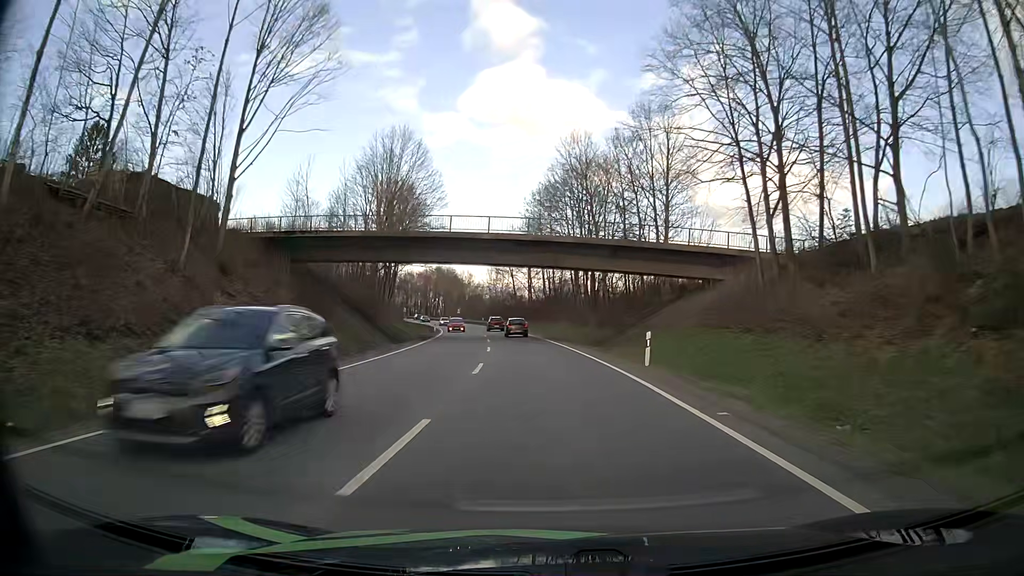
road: primary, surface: asphalt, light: Day
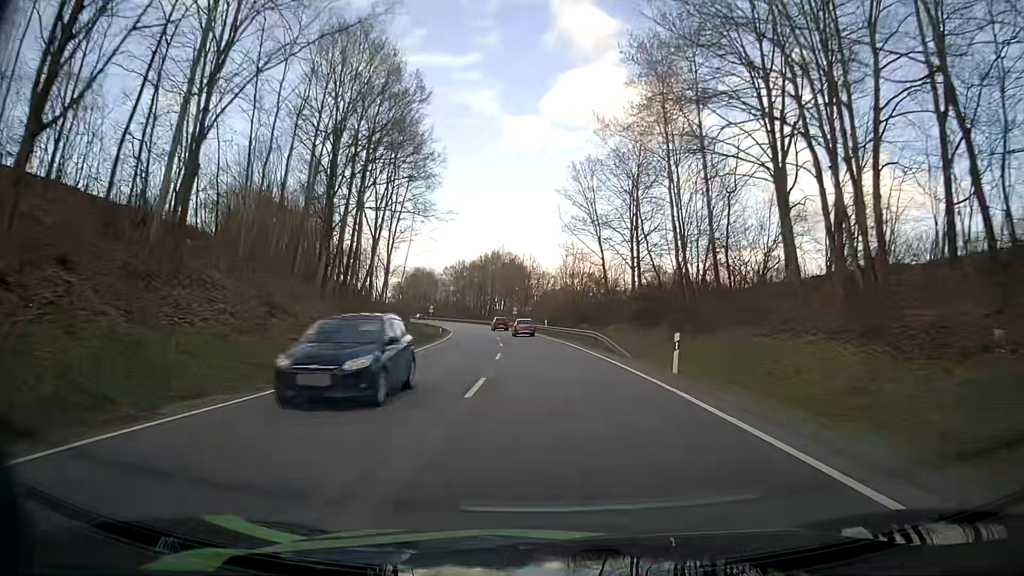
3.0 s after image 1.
(-3.5, +53.4) m; -8°
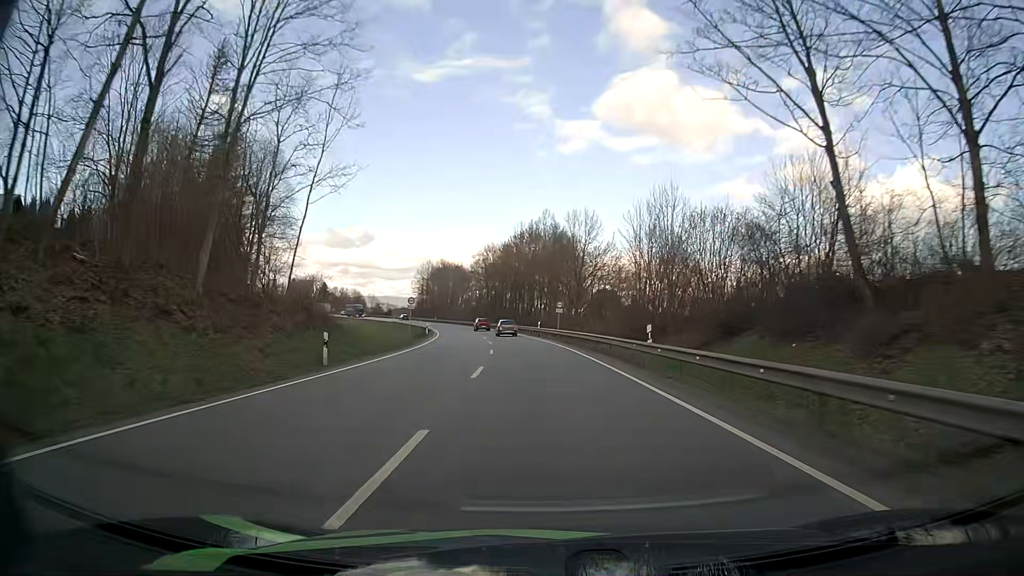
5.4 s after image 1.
(-0.4, +43.9) m; -2°
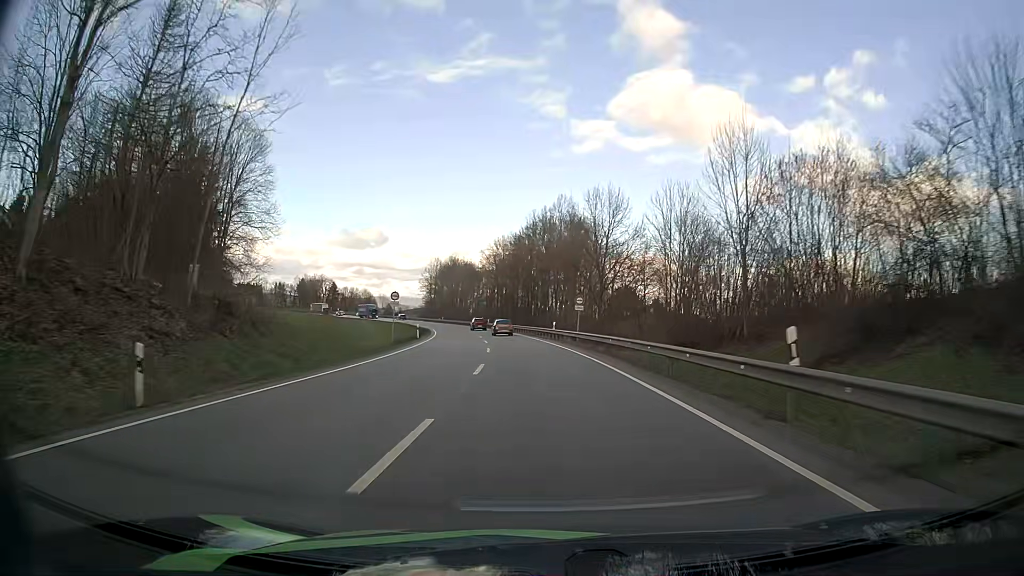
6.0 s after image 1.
(-0.1, +11.2) m; -2°
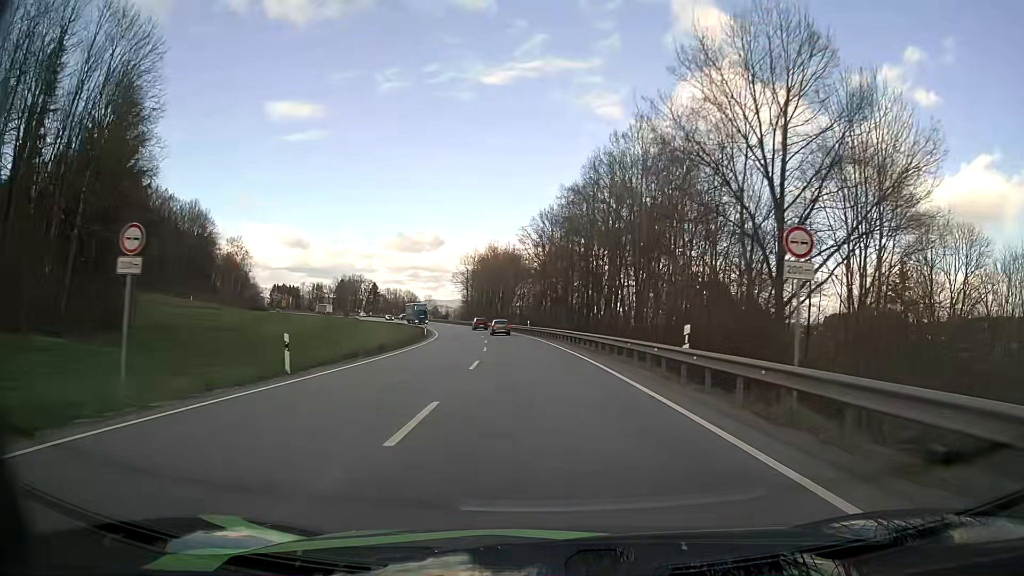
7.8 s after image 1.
(-1.1, +34.2) m; -4°
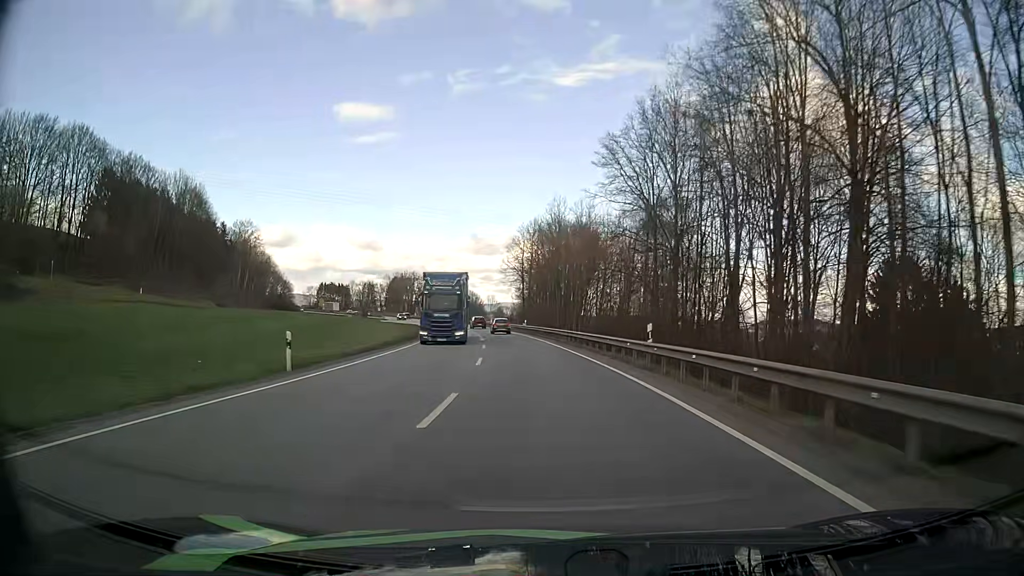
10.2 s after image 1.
(-2.7, +47.1) m; -6°
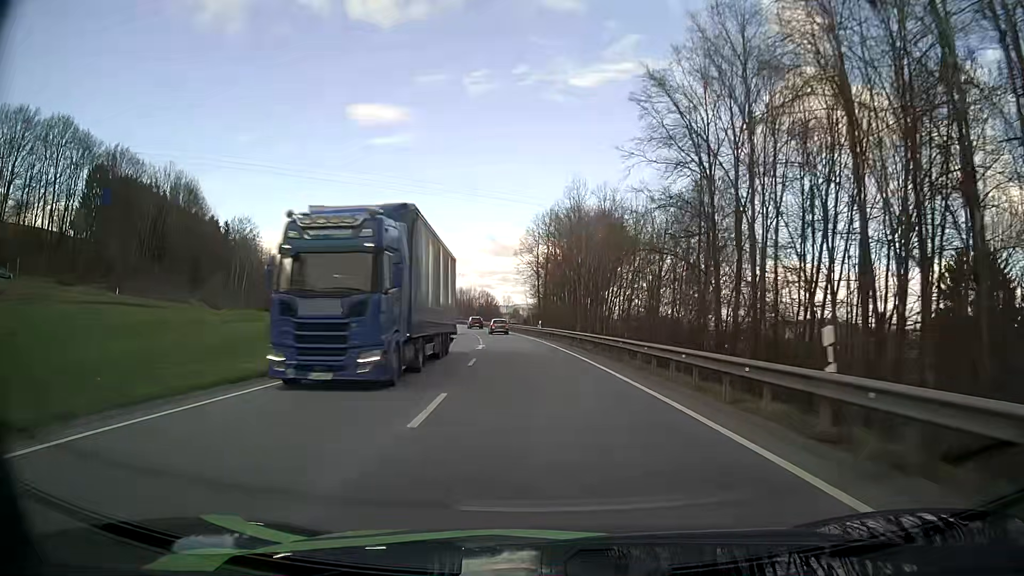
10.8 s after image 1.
(-0.1, +12.1) m; -2°
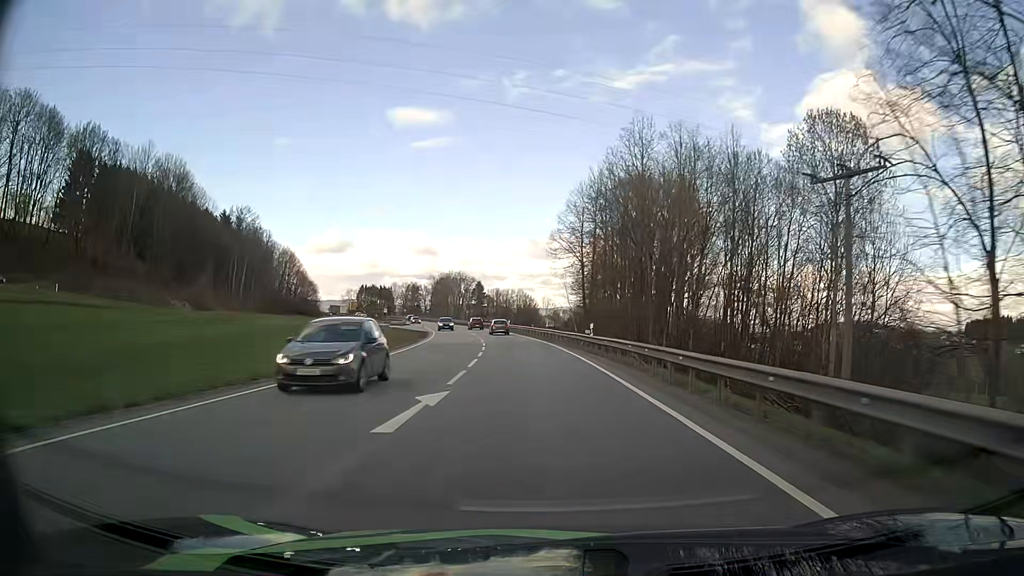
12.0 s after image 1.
(-0.6, +24.4) m; -3°
(0, +10) (0, +20) (-1, +30) (-2, +40) (-3, +50) (-4, +60) (-5, +70) (-7, +80) (-9, +89) (-12, +99) m
